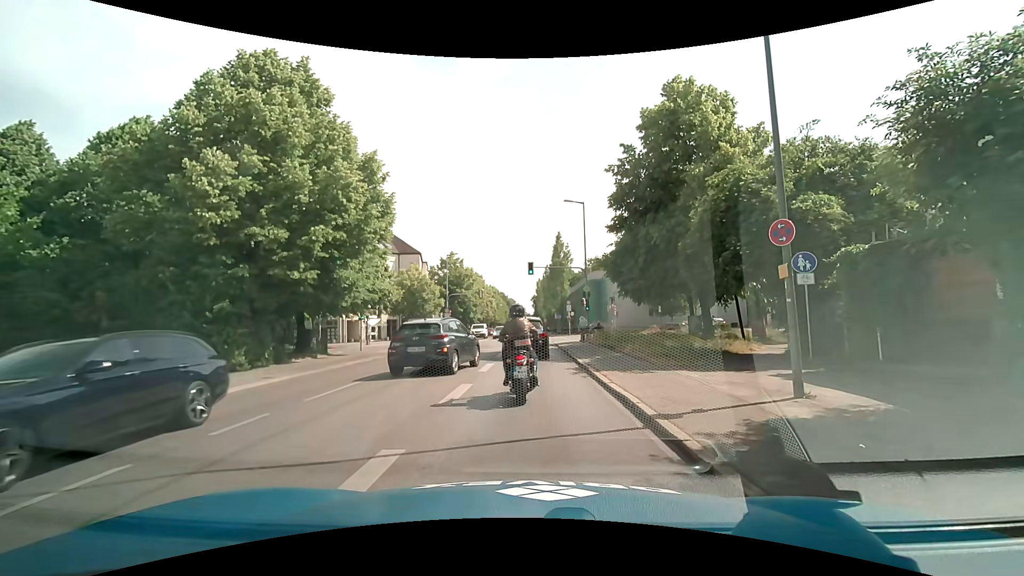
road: secondary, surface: asphalt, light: Day
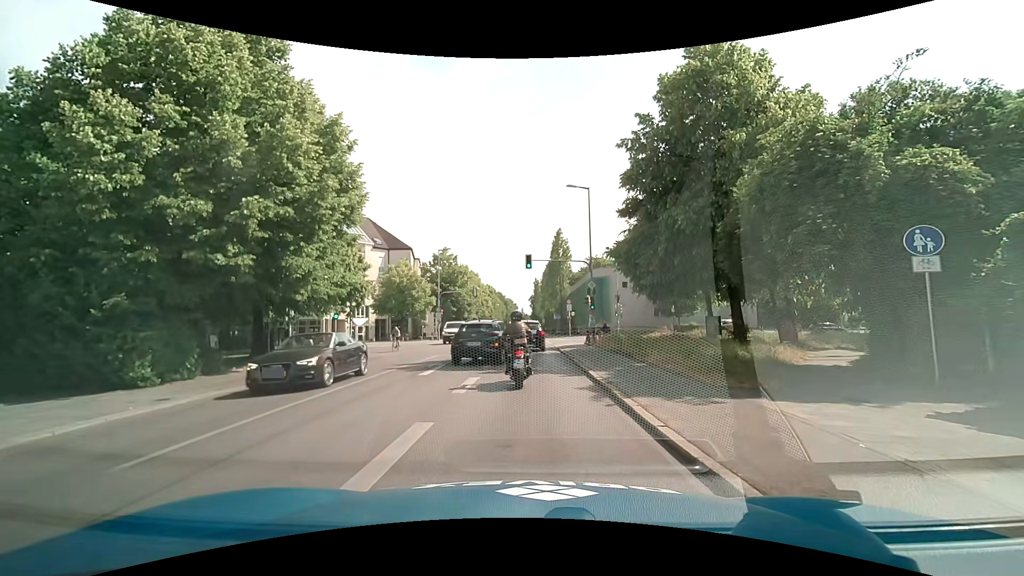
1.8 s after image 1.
(0.0, +4.6) m; -2°
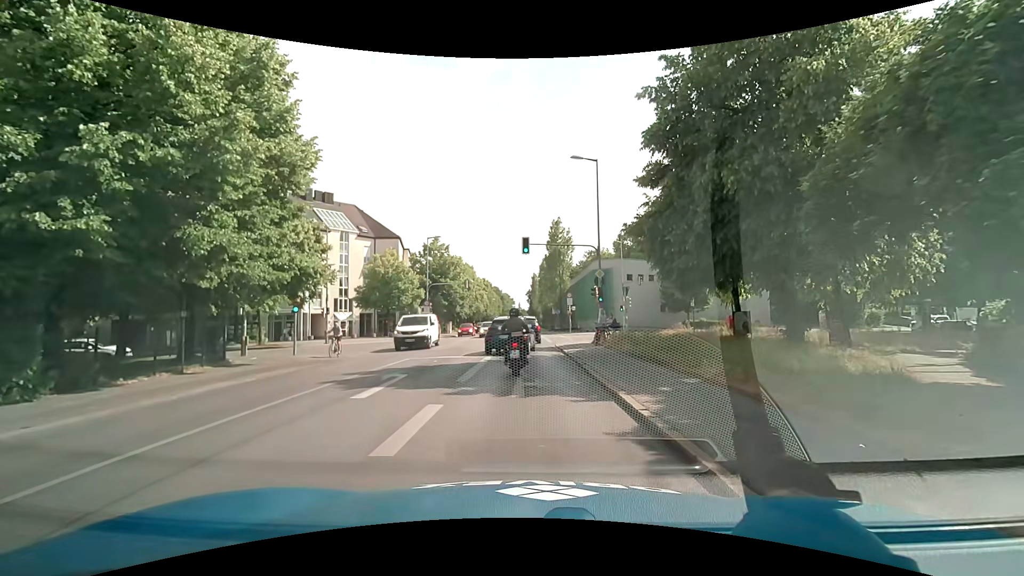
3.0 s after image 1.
(+0.1, +5.1) m; +1°
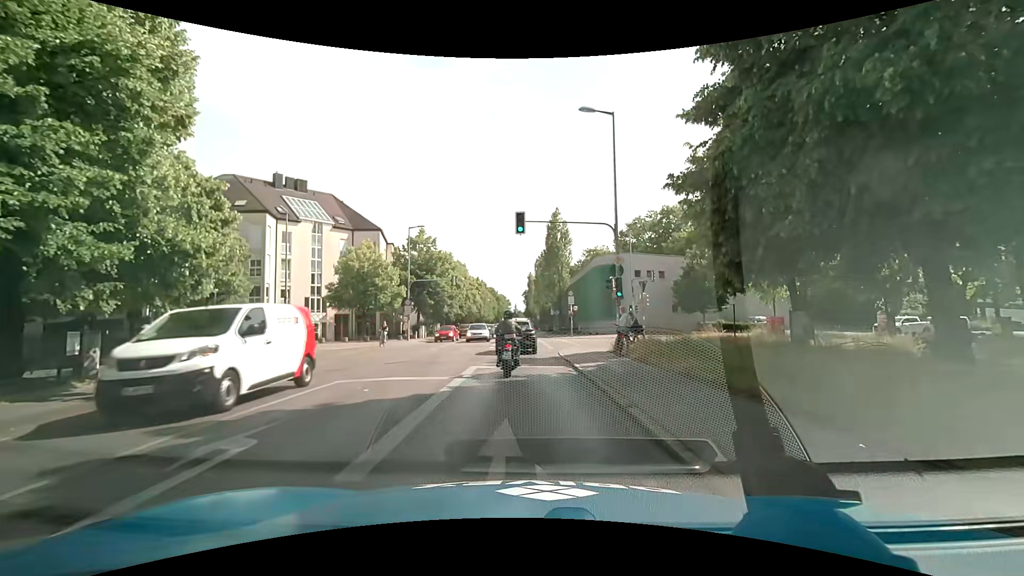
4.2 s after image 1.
(+0.1, +7.0) m; +1°
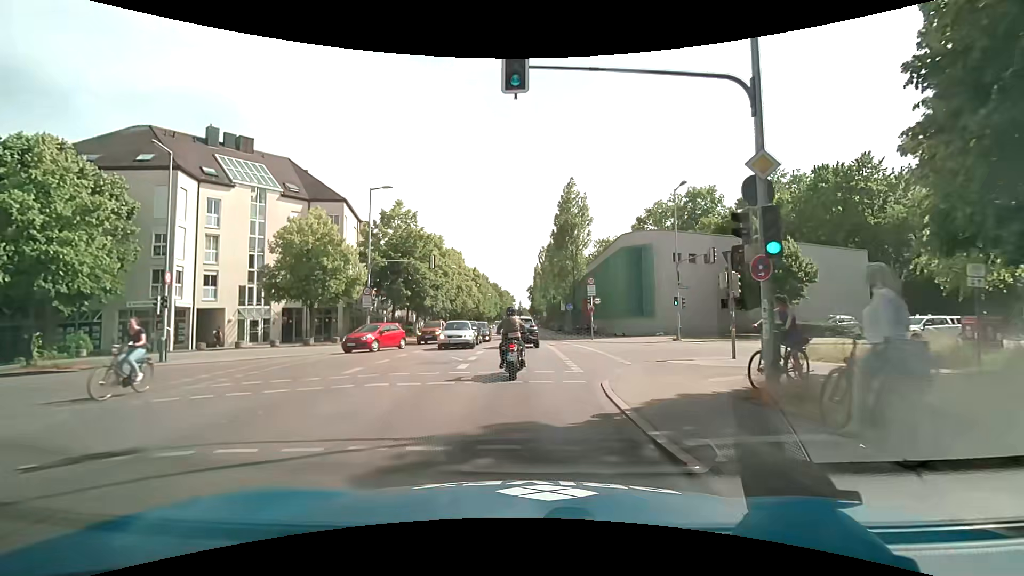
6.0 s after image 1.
(-0.1, +13.0) m; -1°
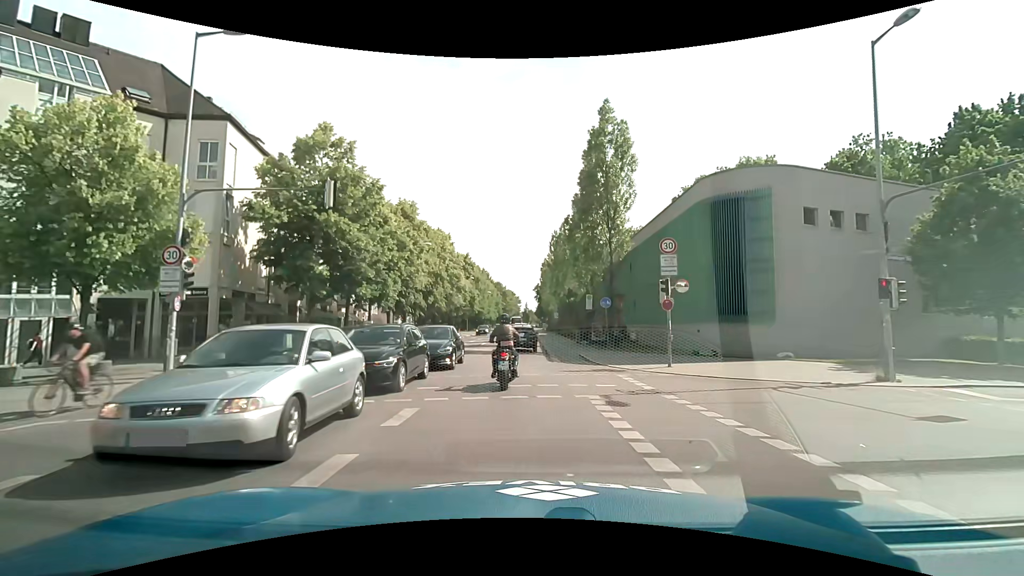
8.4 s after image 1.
(-0.2, +19.1) m; 0°
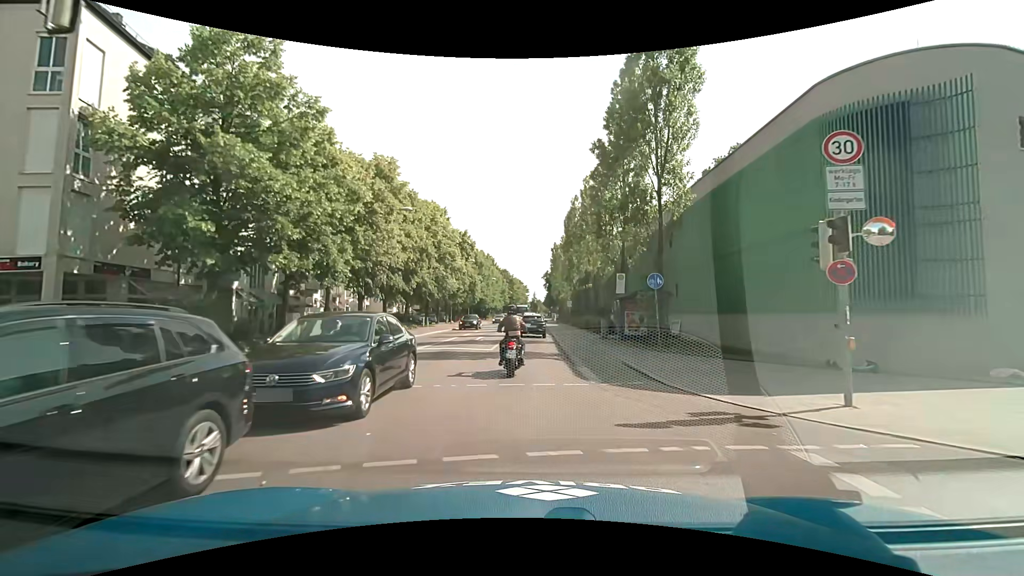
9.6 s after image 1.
(-0.1, +9.6) m; -1°
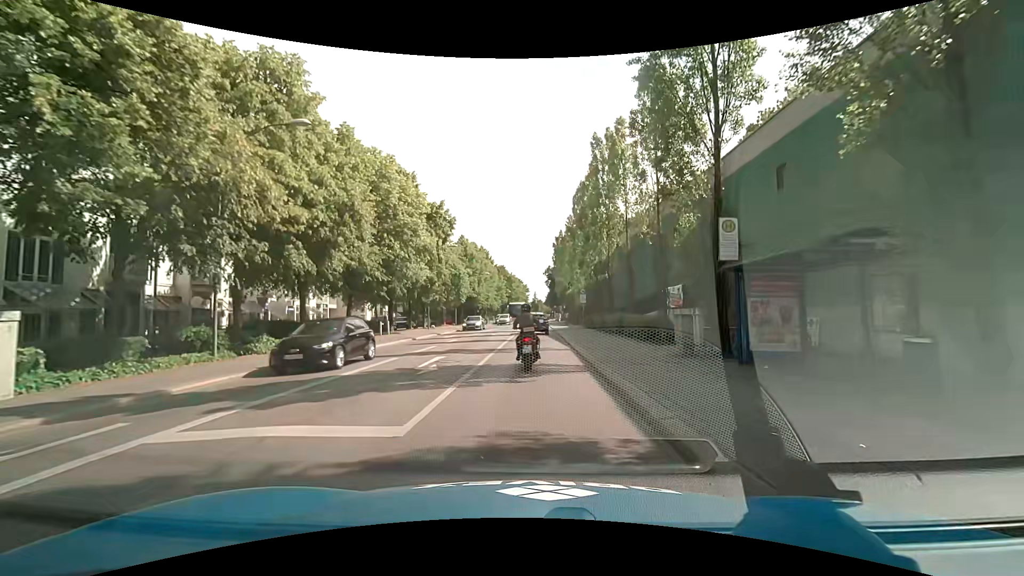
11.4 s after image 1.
(0.0, +14.8) m; +1°
(0, +10) (0, +20) (0, +30) (0, +40) (0, +50) (0, +60) (0, +70) (0, +80) (0, +90) (0, +100) m
